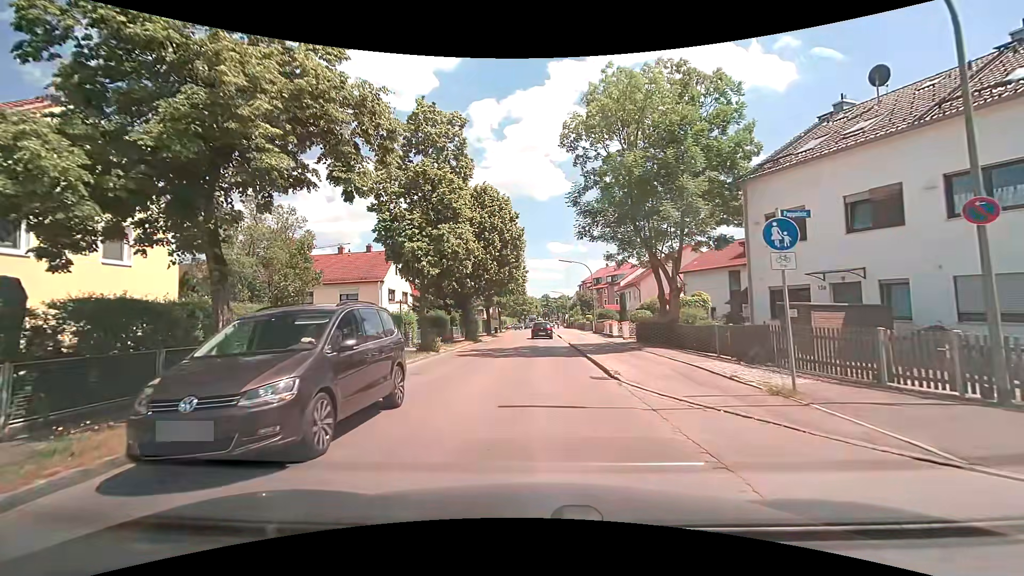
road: tertiary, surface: asphalt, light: Day
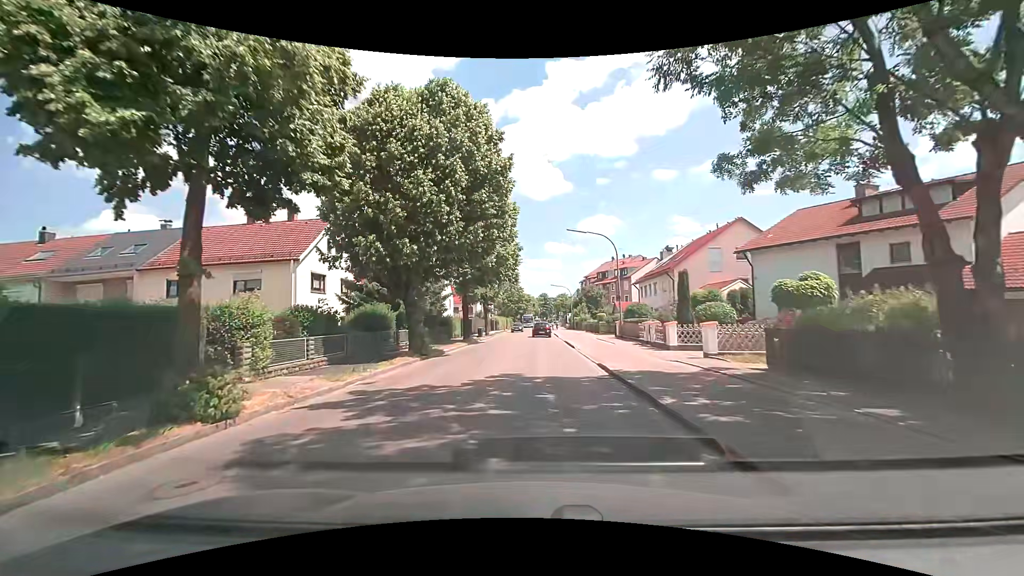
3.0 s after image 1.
(0.0, +16.2) m; +1°
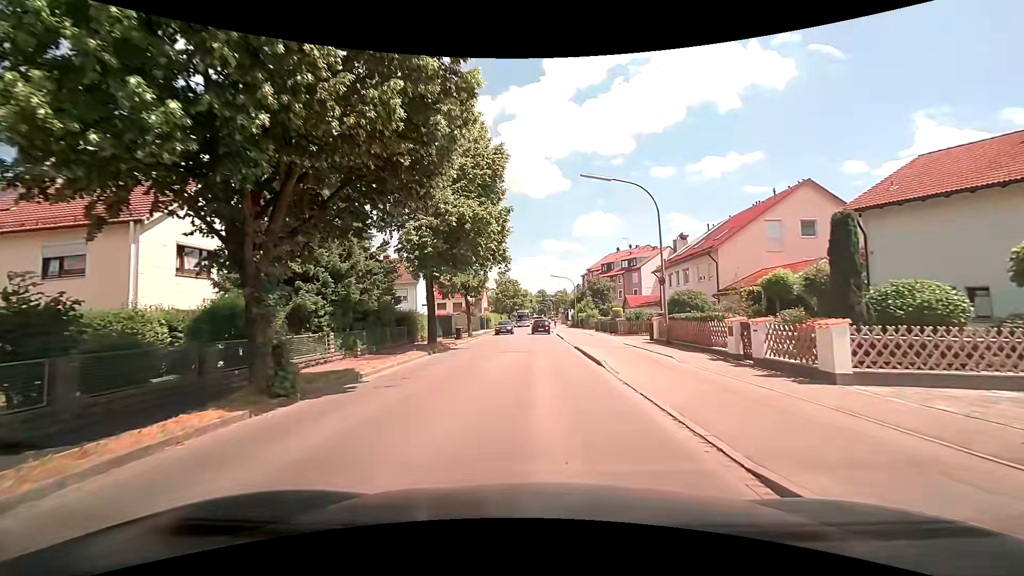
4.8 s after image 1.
(0.0, +11.8) m; -1°
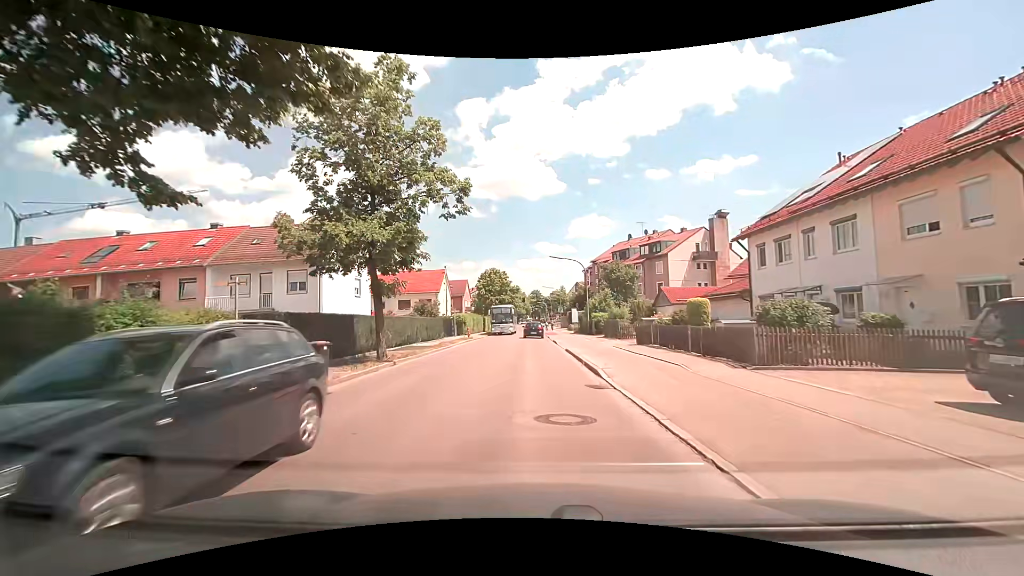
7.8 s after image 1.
(+0.4, +22.1) m; +1°
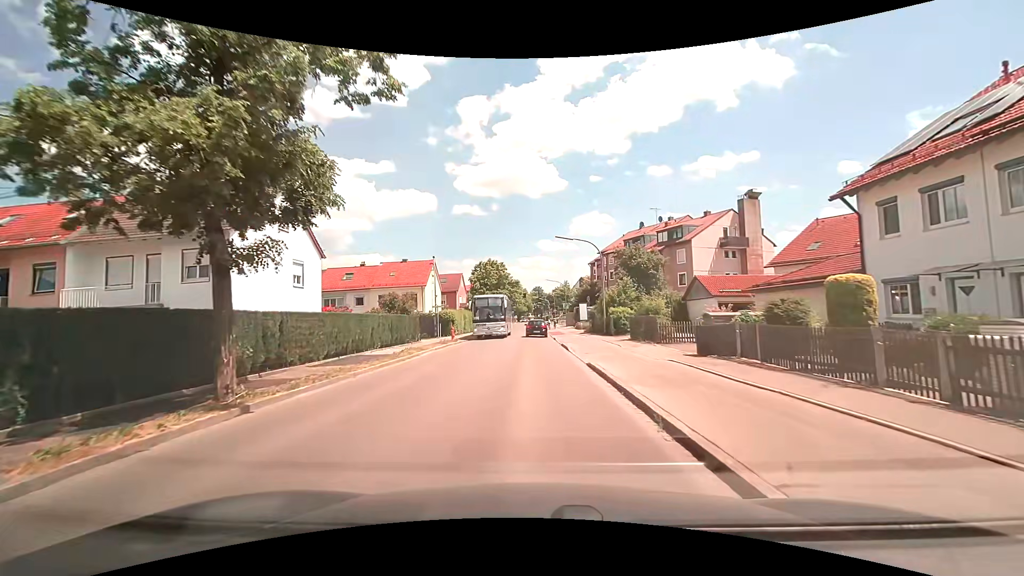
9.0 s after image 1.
(0.0, +9.4) m; 0°
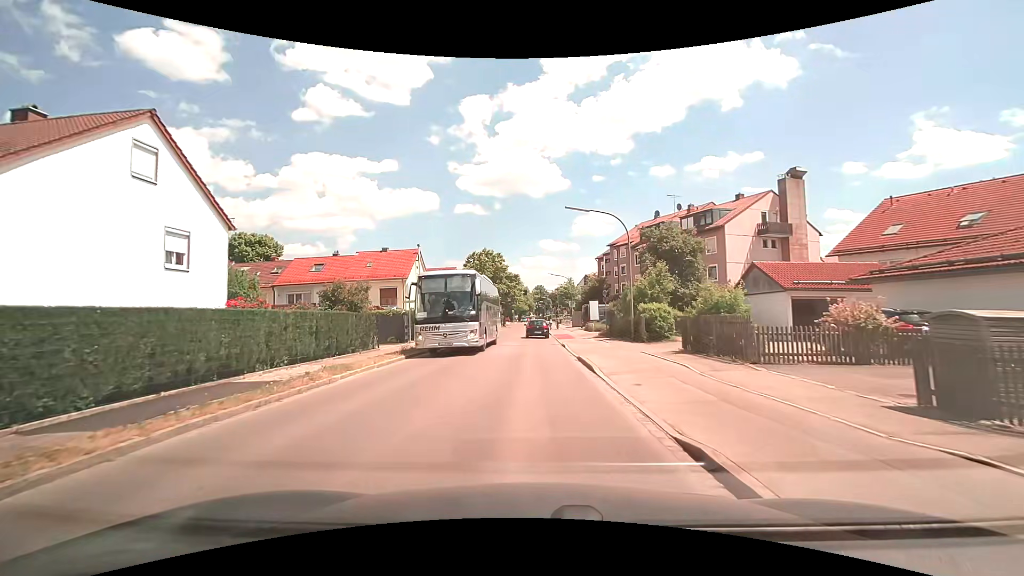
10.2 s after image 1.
(0.0, +9.3) m; +1°
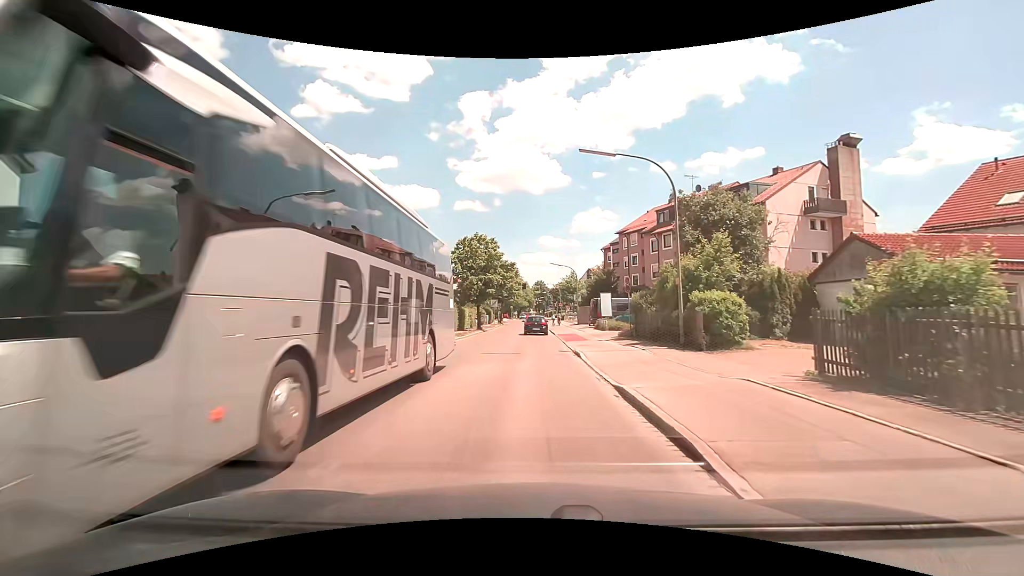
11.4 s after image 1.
(-0.1, +8.5) m; -1°
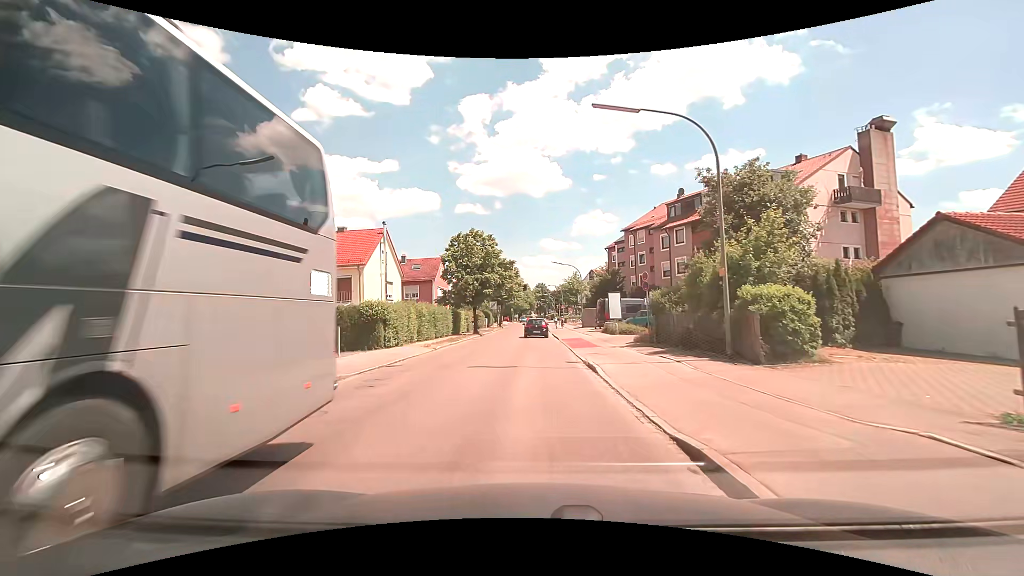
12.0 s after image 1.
(0.0, +4.0) m; 0°
(0, +10) (0, +20) (0, +30) (0, +40) (-1, +50) (-1, +60) (-1, +70) (0, +80) (0, +90) (-1, +100) m
